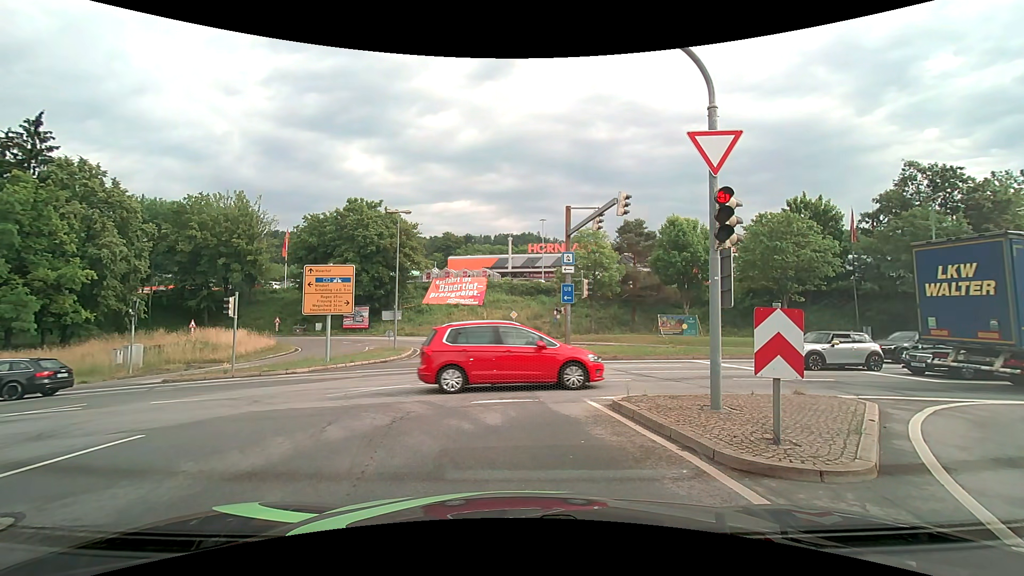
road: primary_link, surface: asphalt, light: Day
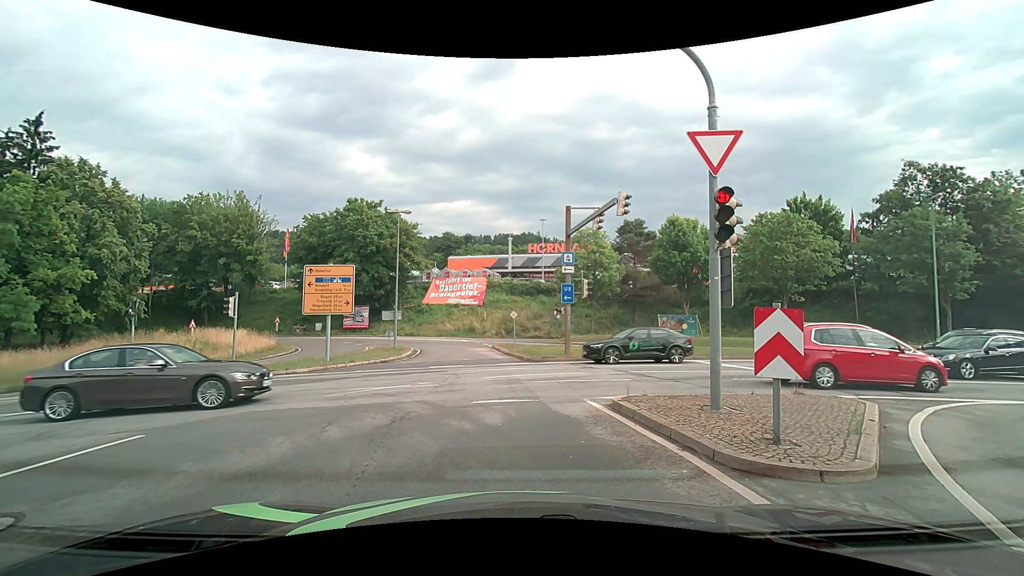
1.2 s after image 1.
(0.0, 0.0) m; 0°
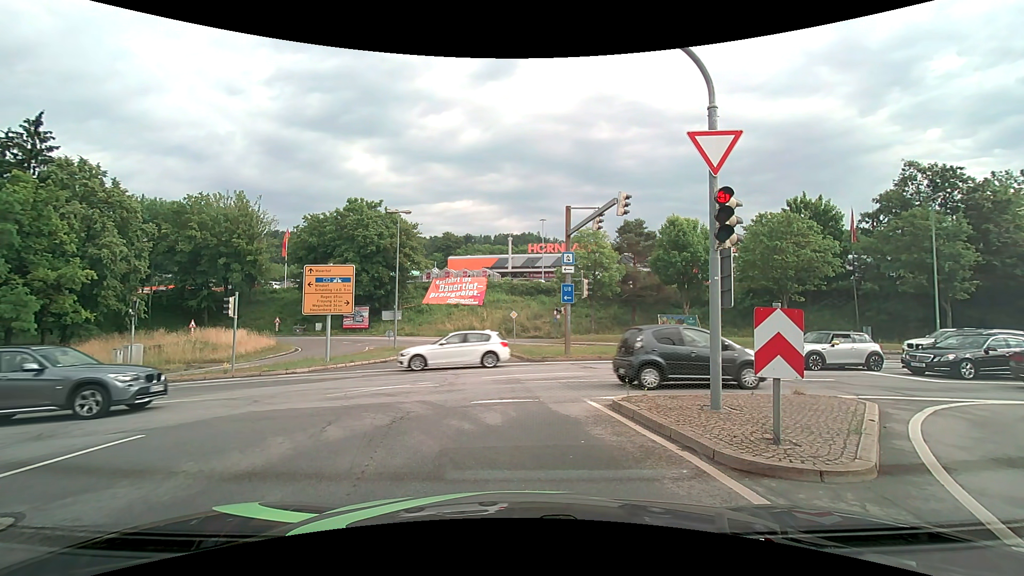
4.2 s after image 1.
(0.0, 0.0) m; 0°
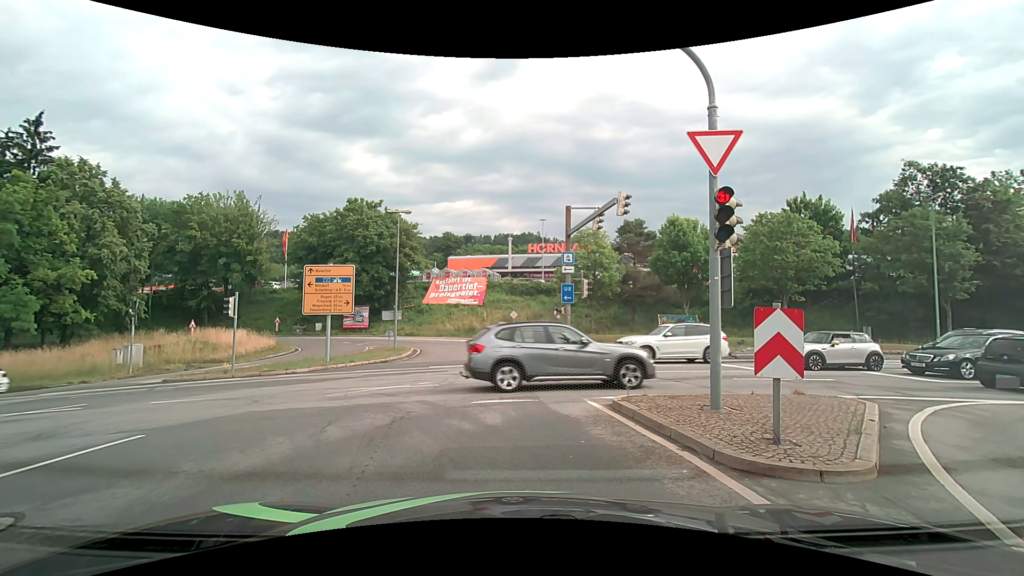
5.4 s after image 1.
(0.0, 0.0) m; 0°
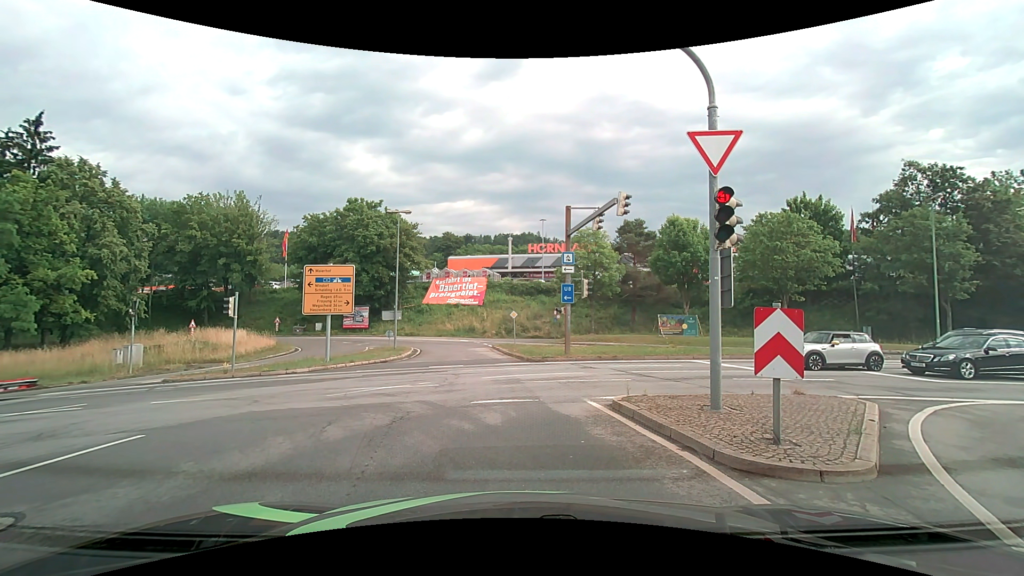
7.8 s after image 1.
(0.0, 0.0) m; 0°
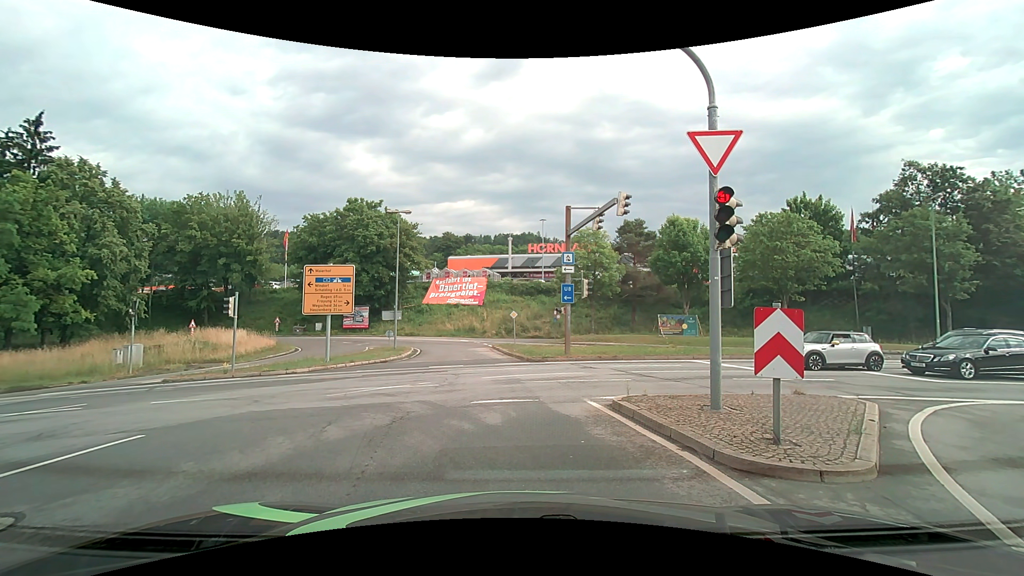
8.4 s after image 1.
(0.0, 0.0) m; 0°
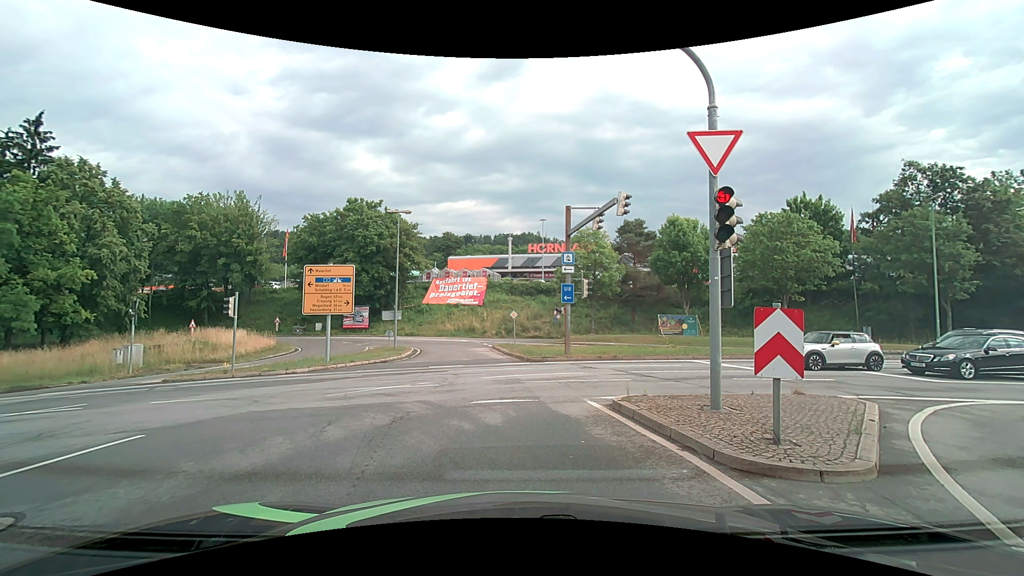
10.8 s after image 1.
(0.0, 0.0) m; 0°
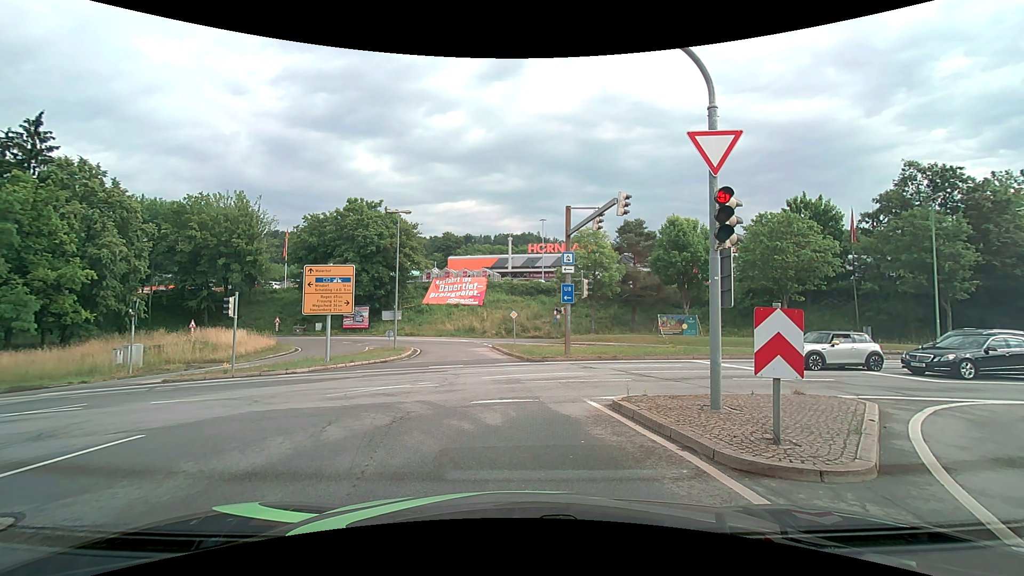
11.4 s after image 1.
(0.0, 0.0) m; 0°
(-2, +10) (-10, +16) (-20, +18) (-30, +18) (-40, +18) (-50, +17) (-60, +17) (-70, +16) (-80, +16) (-90, +16) m
